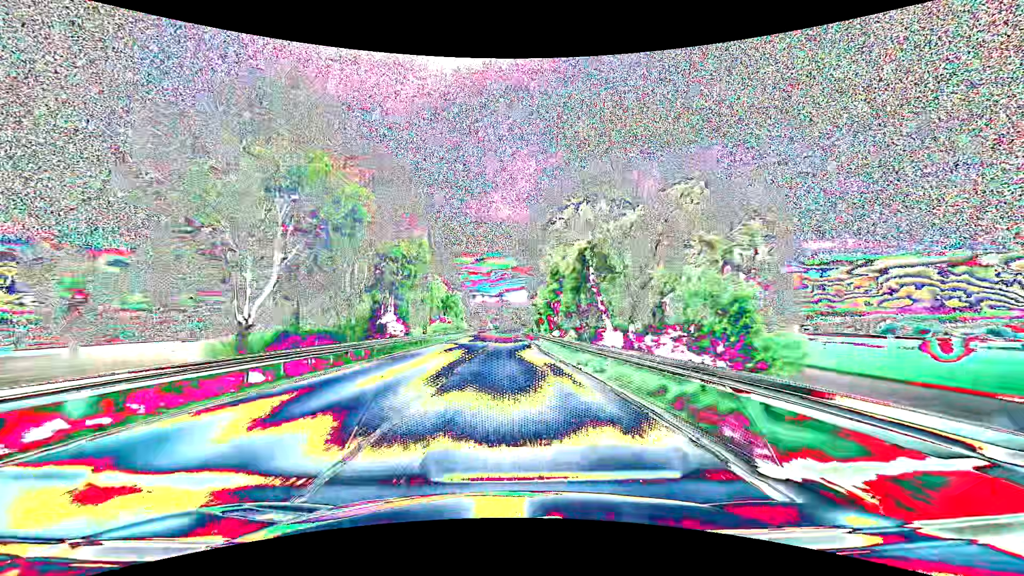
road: primary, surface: asphalt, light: Day
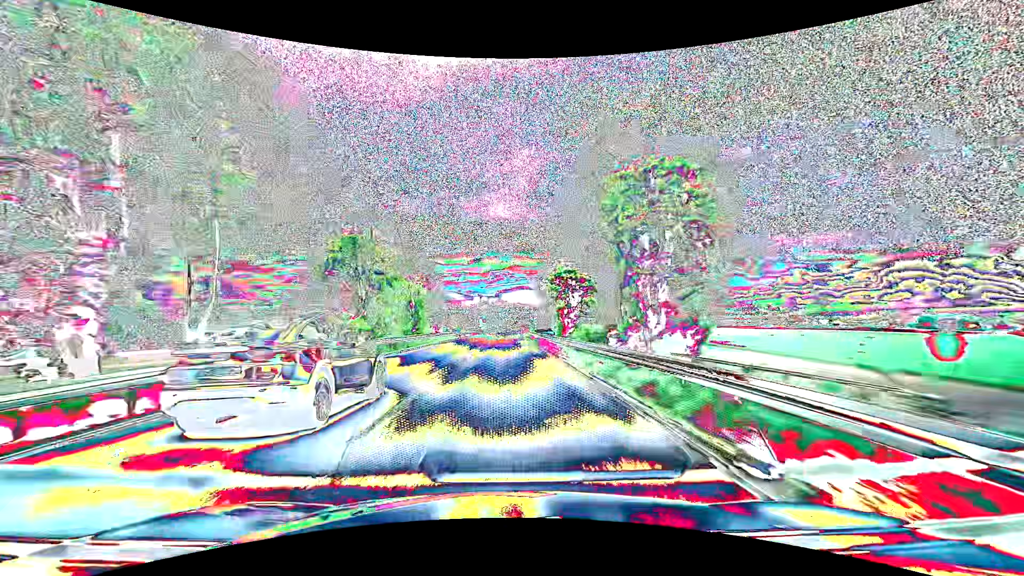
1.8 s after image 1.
(+0.1, +45.5) m; 0°
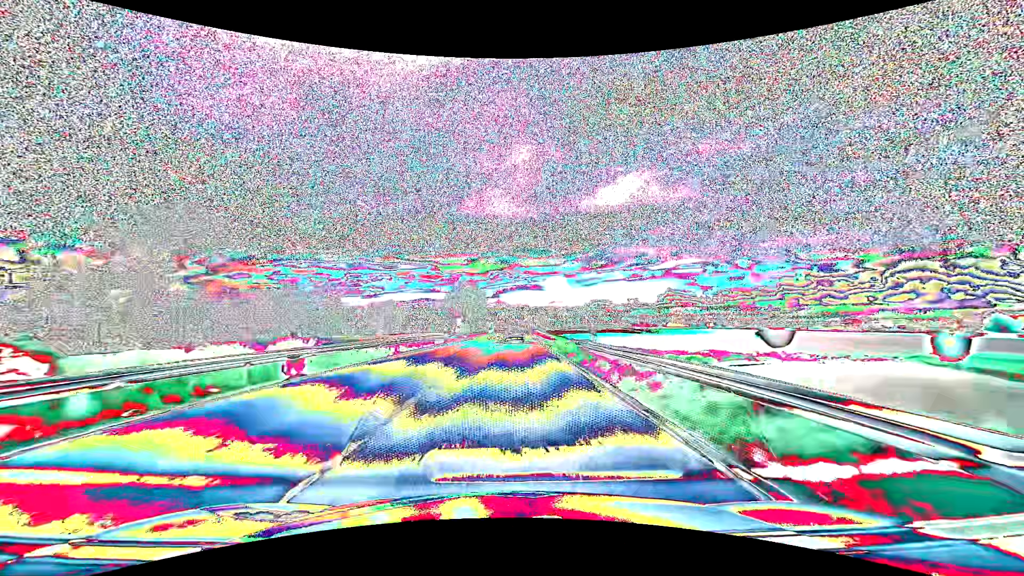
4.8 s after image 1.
(+0.1, +70.5) m; 0°
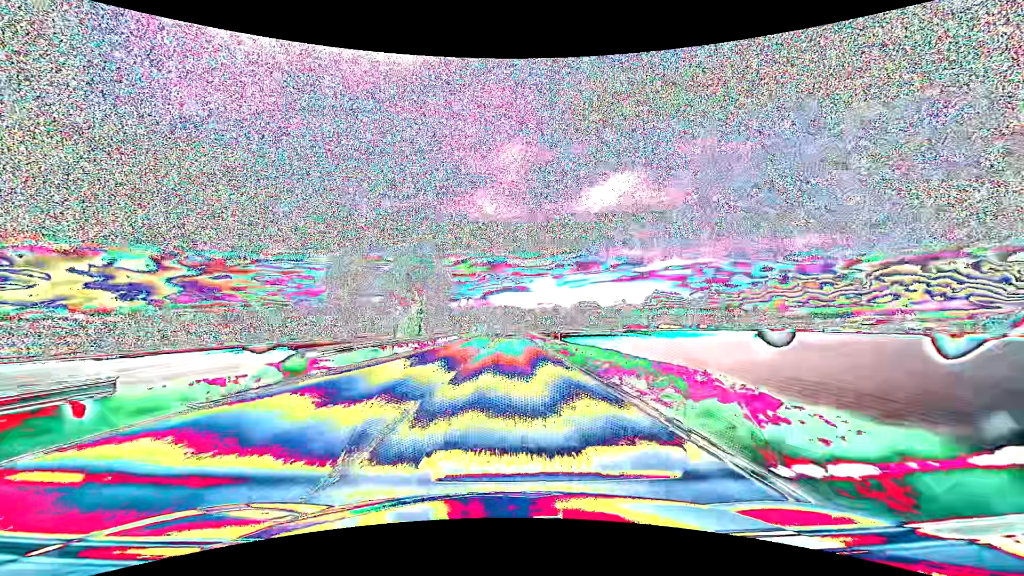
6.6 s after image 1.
(+0.4, +39.3) m; +1°
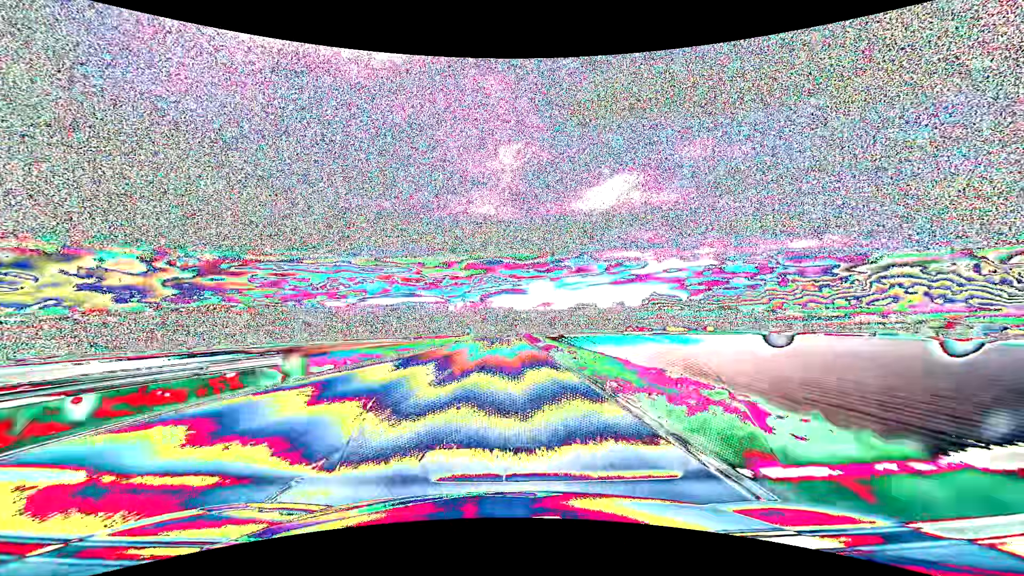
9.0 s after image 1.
(+0.3, +51.9) m; 0°
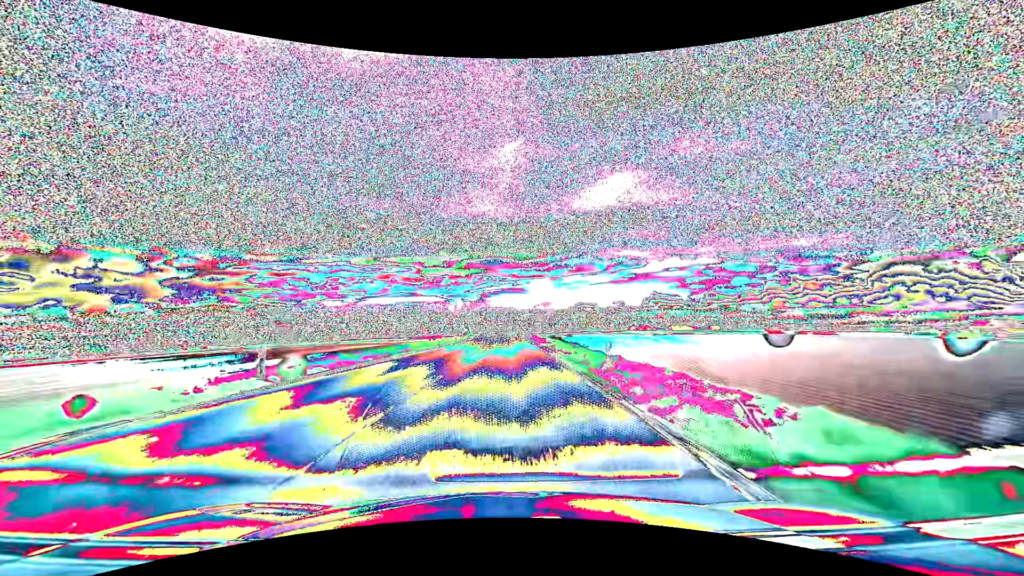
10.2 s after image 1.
(0.0, +26.0) m; 0°
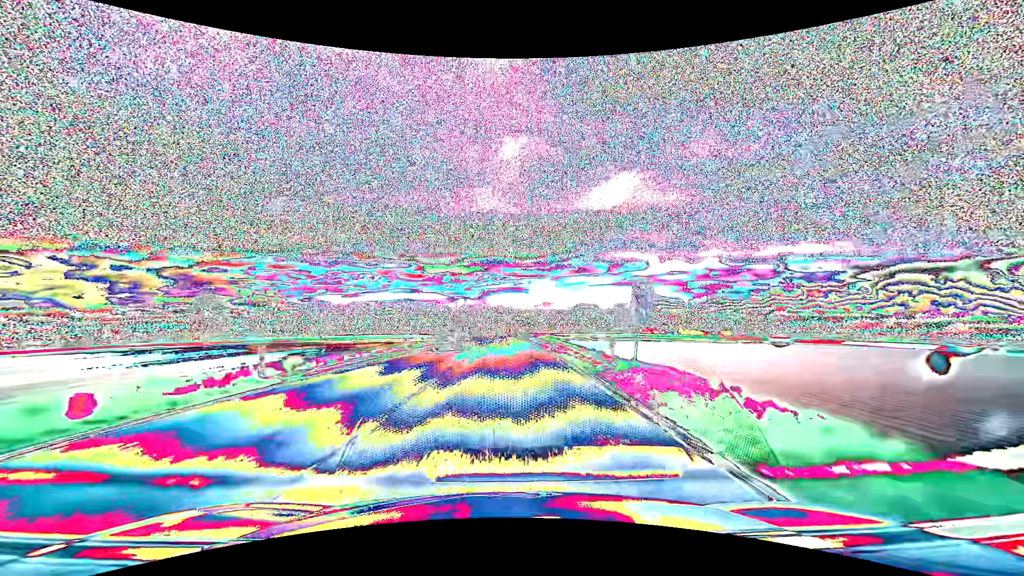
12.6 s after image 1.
(0.0, +49.8) m; 0°
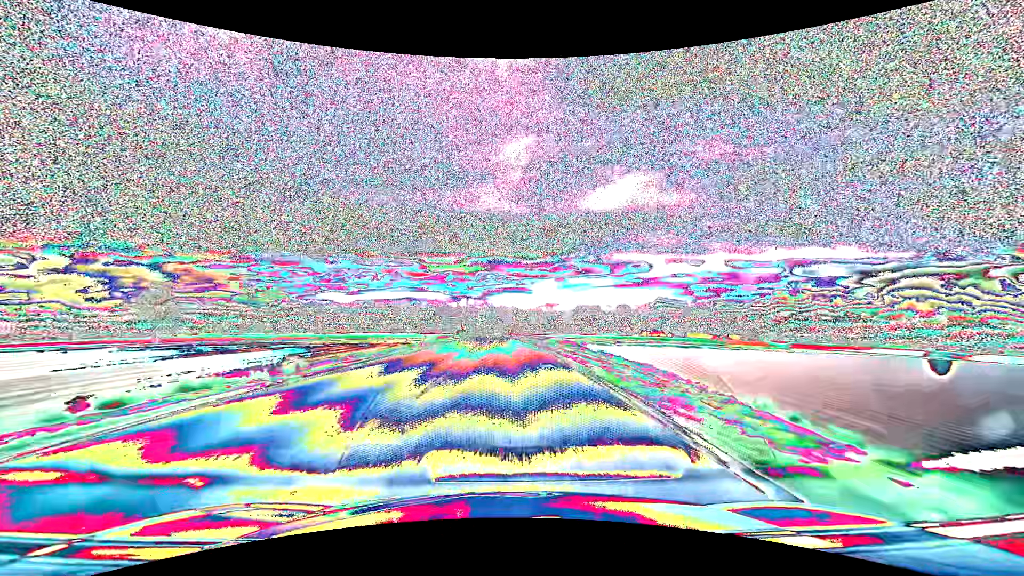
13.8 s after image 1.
(0.0, +23.3) m; 0°
(0, +10) (0, +20) (0, +30) (0, +40) (0, +50) (-1, +60) (-1, +70) (-1, +80) (-2, +90) (-2, +100) m
